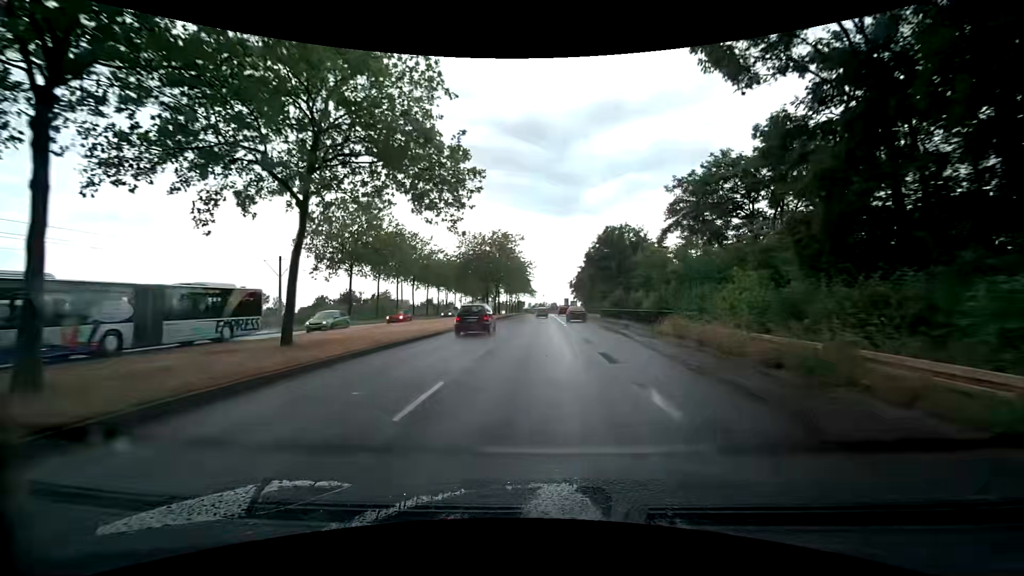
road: secondary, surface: asphalt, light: Day
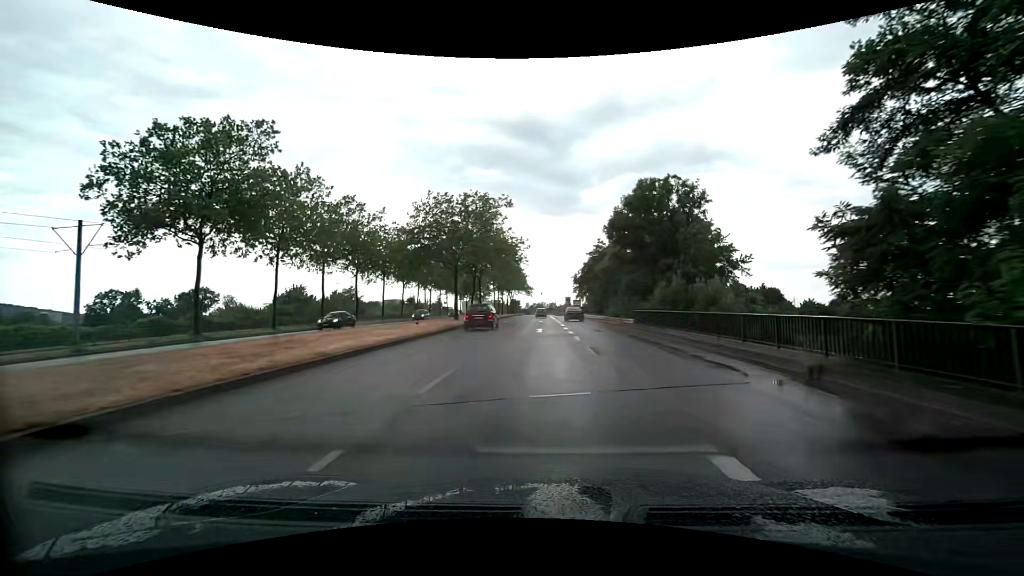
(+0.1, +22.3) m; 0°
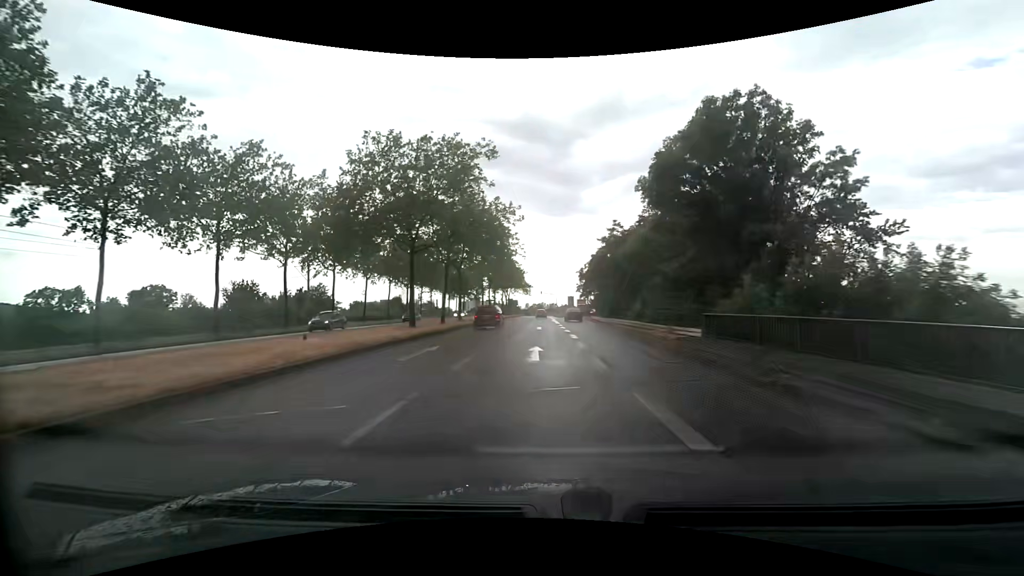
(0.0, +14.9) m; 0°
(0, +10) (0, +20) (0, +30) (0, +40) (0, +50) (0, +60) (0, +70) (0, +80) (0, +90) (0, +100) m
